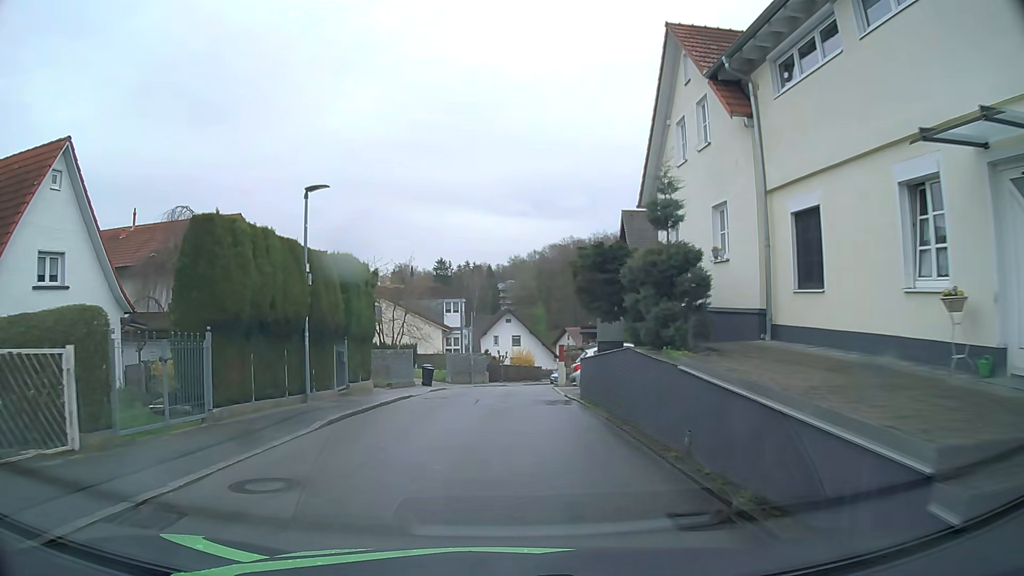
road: residential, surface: asphalt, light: Day
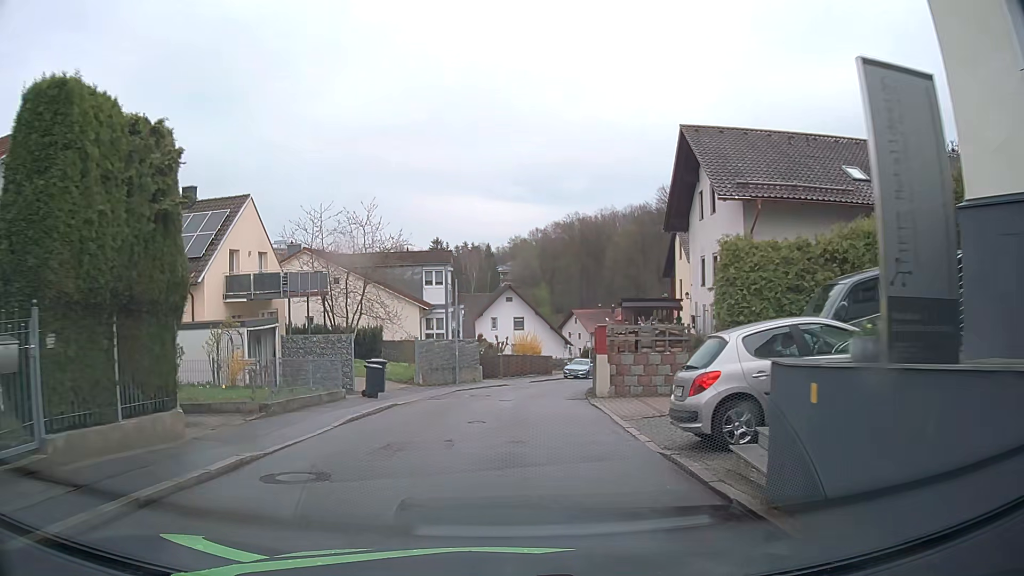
(+0.1, +14.4) m; 0°
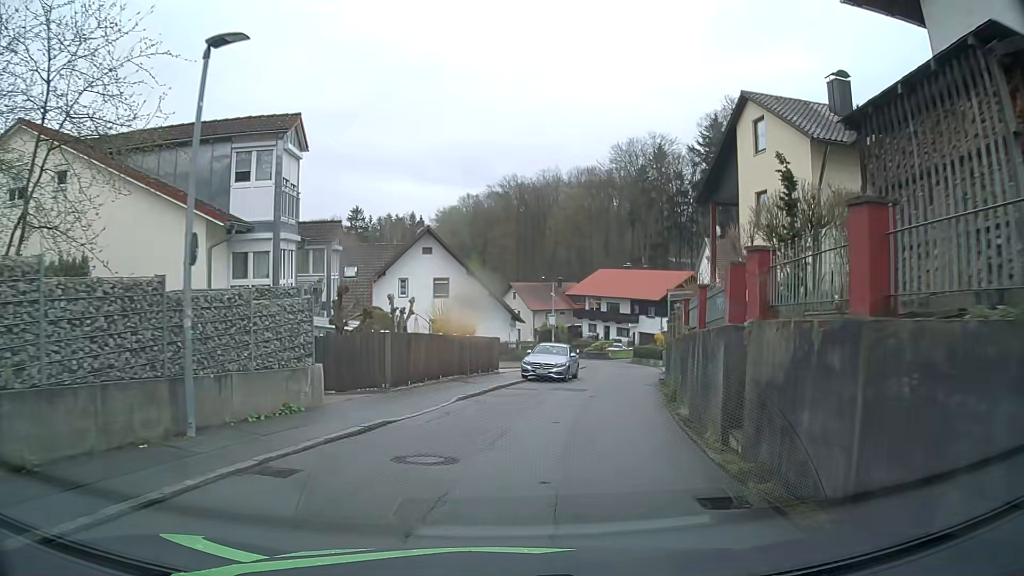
(+0.6, +23.3) m; +7°
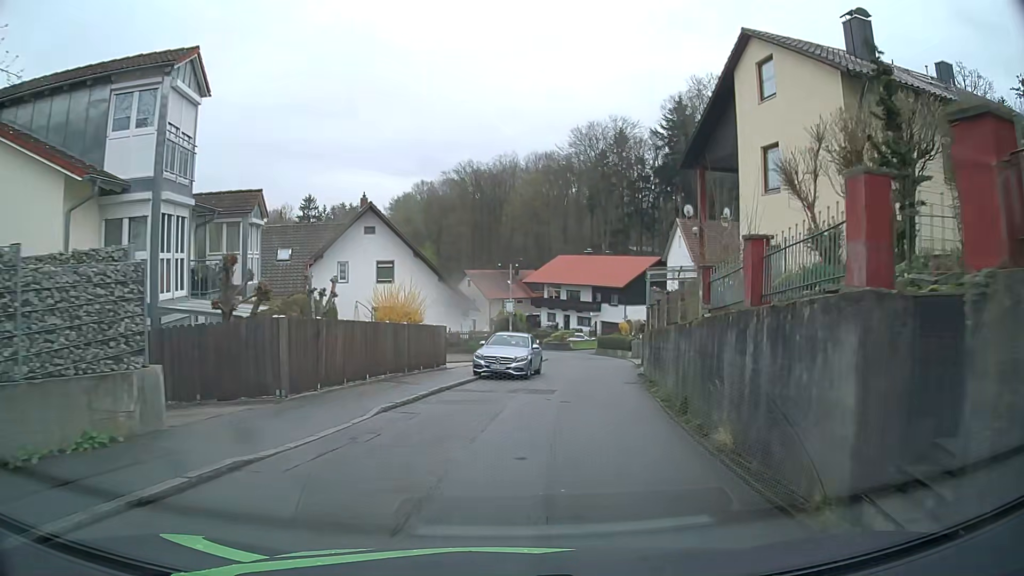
(+0.1, +4.7) m; +3°
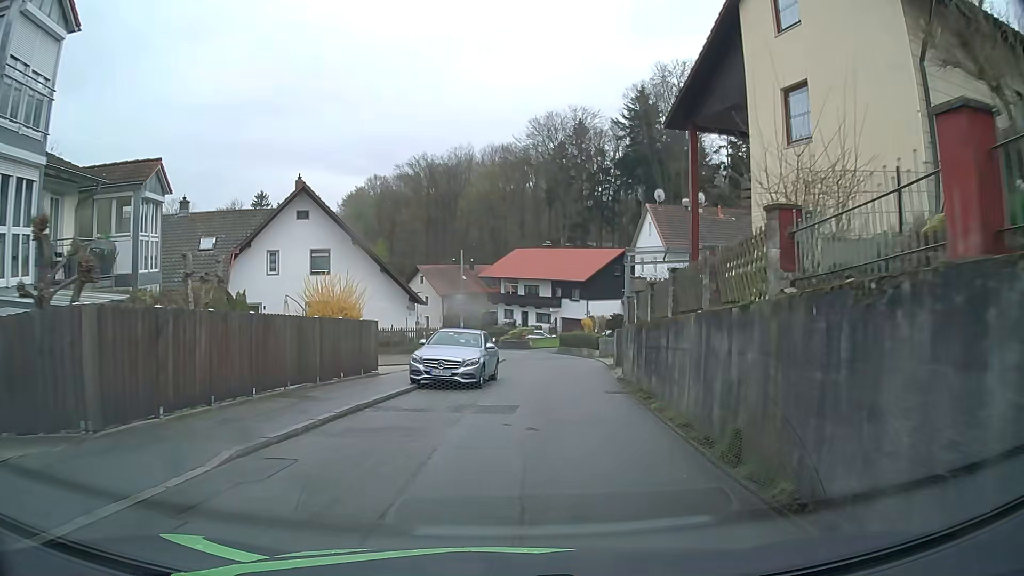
(+0.2, +4.8) m; +4°
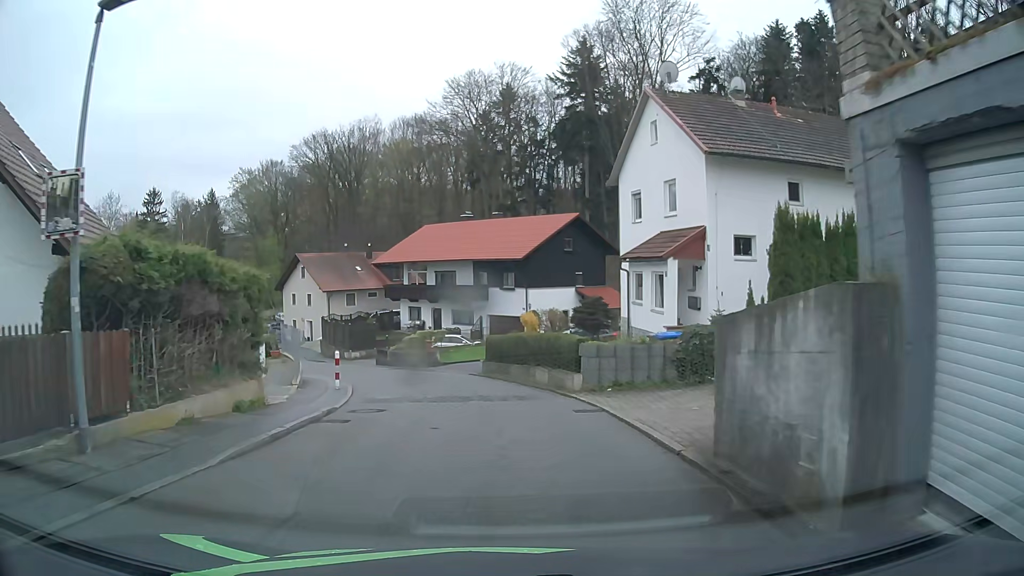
(+1.5, +23.6) m; +5°
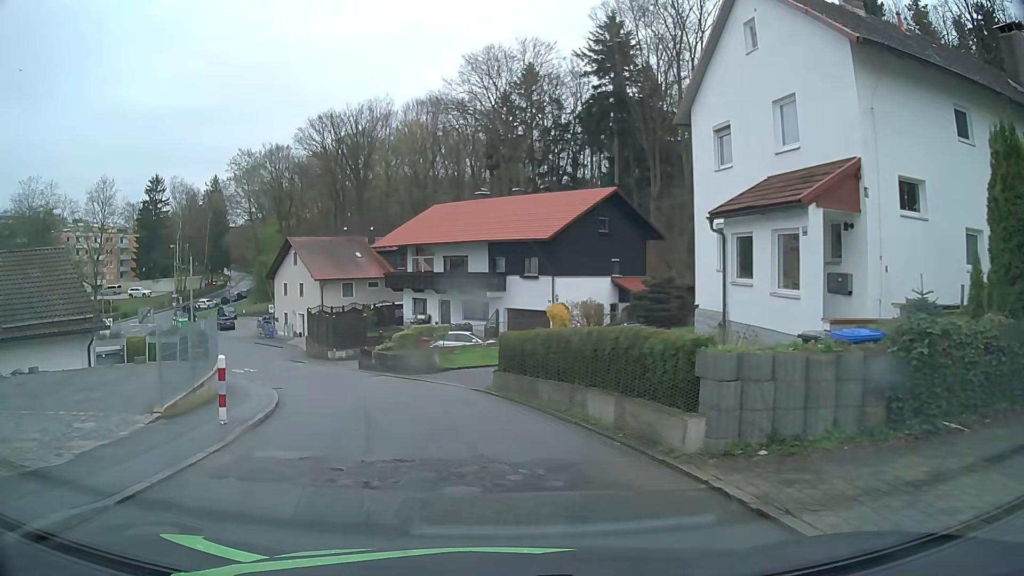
(0.0, +9.0) m; -1°
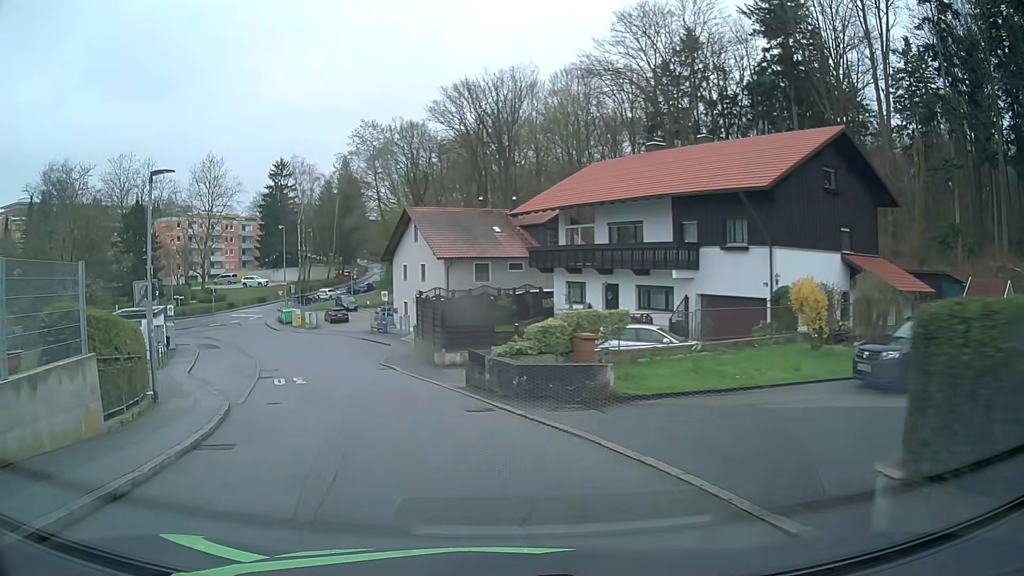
(-1.4, +13.3) m; -13°
(-1, +10) (-4, +20) (-7, +29) (-10, +38) (-15, +47) (-20, +56) (-27, +63) (-36, +68) (-45, +73) (-54, +76) m
